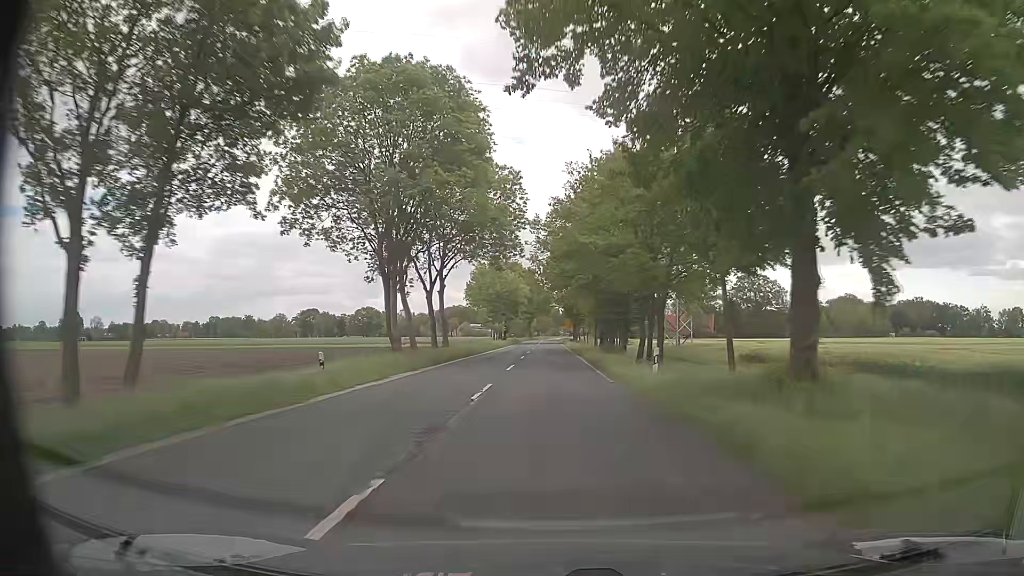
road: secondary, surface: asphalt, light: Day
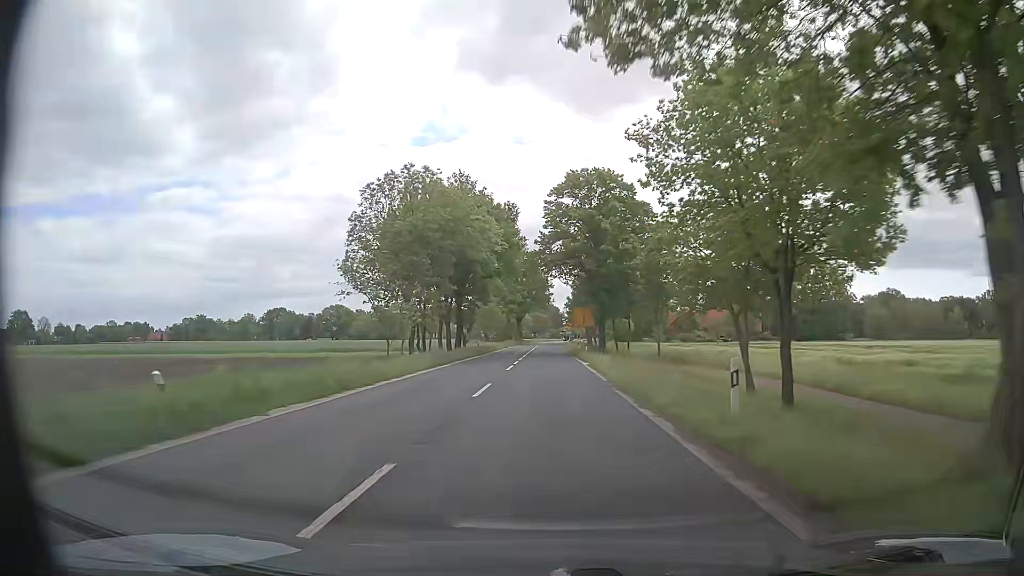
(+0.1, +59.0) m; 0°
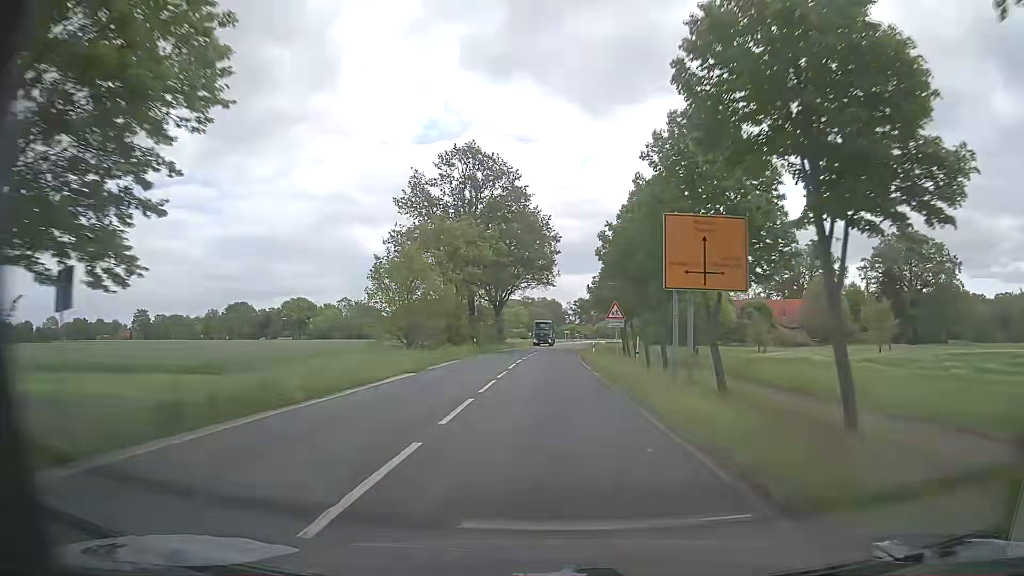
(+0.4, +59.9) m; 0°
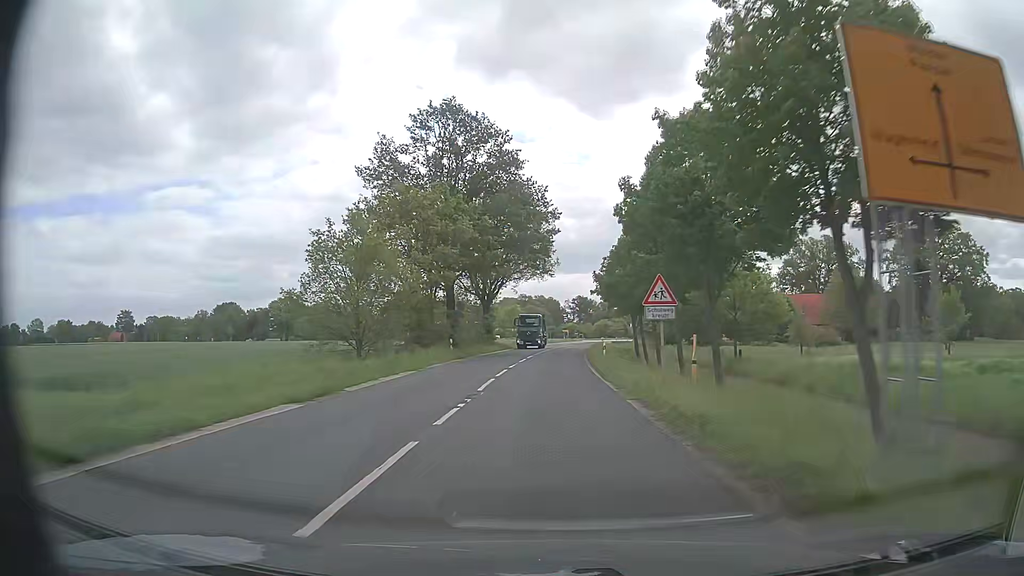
(+0.1, +12.0) m; +1°
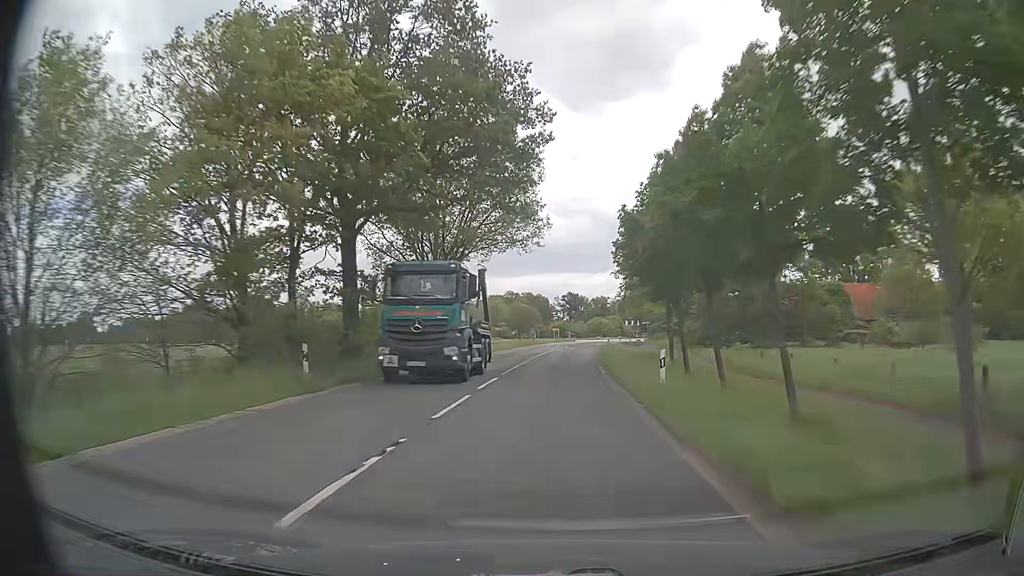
(+0.1, +24.0) m; +1°
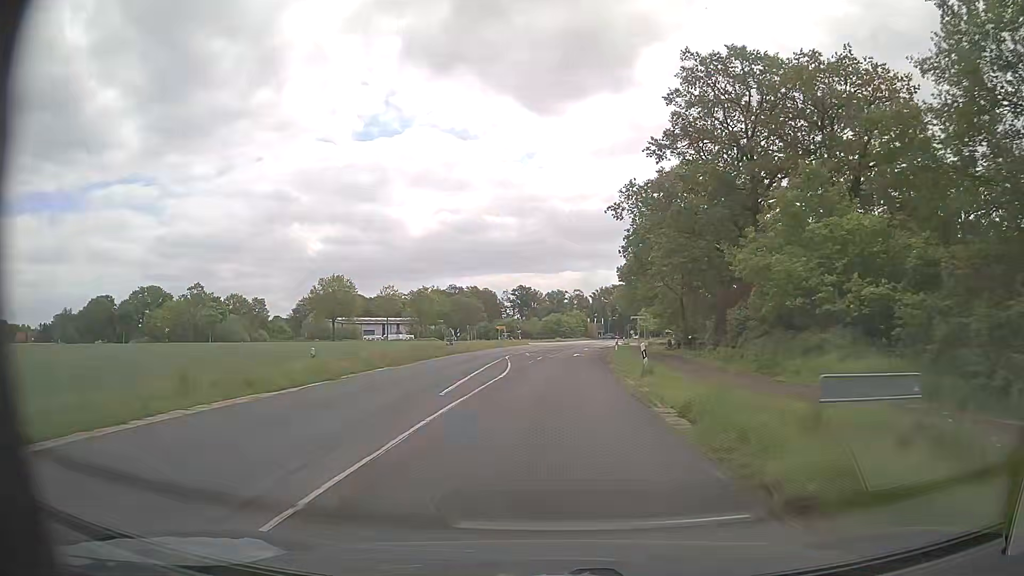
(+1.3, +47.7) m; +4°
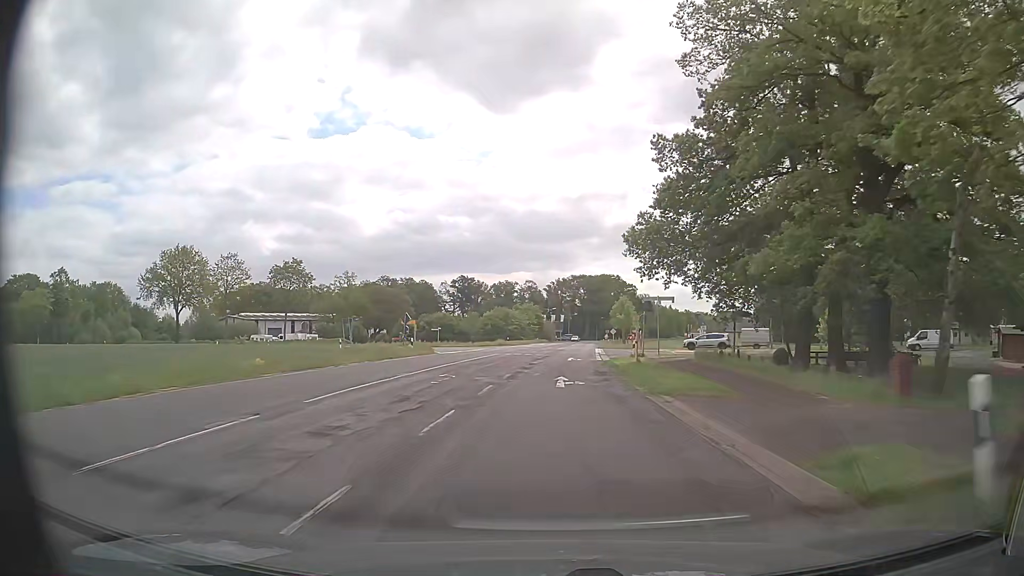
(+1.3, +47.6) m; +3°
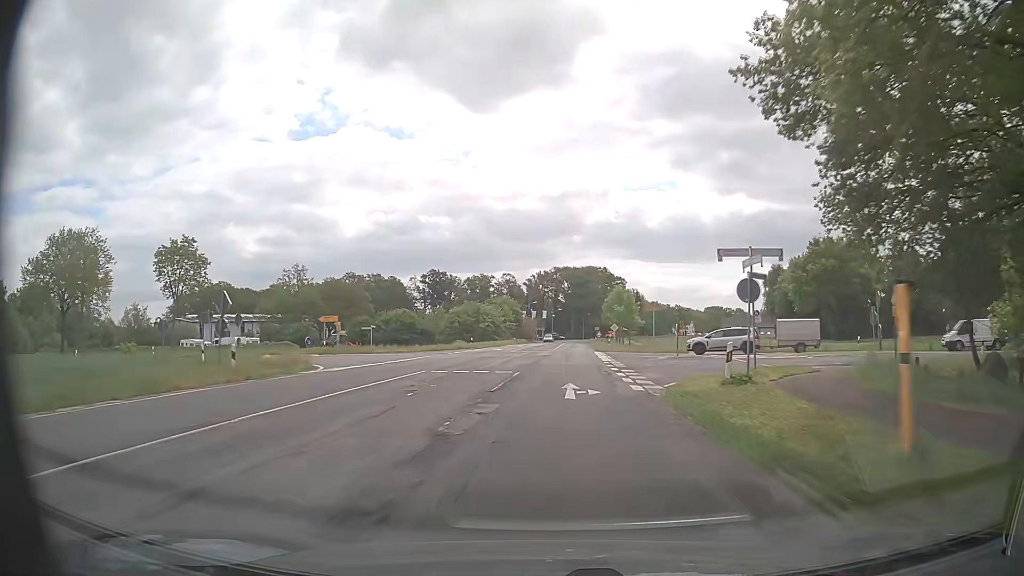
(+0.4, +23.8) m; +2°
(0, +10) (0, +20) (+1, +30) (+1, +40) (+1, +50) (+2, +60) (+2, +70) (+3, +80) (+4, +90) (+4, +100) m
